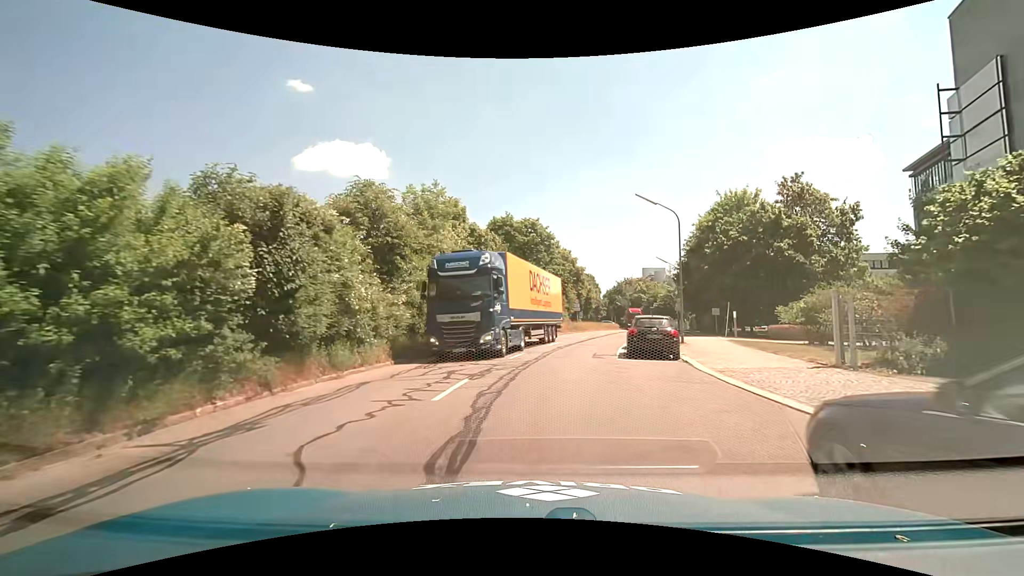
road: tertiary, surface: asphalt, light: Day
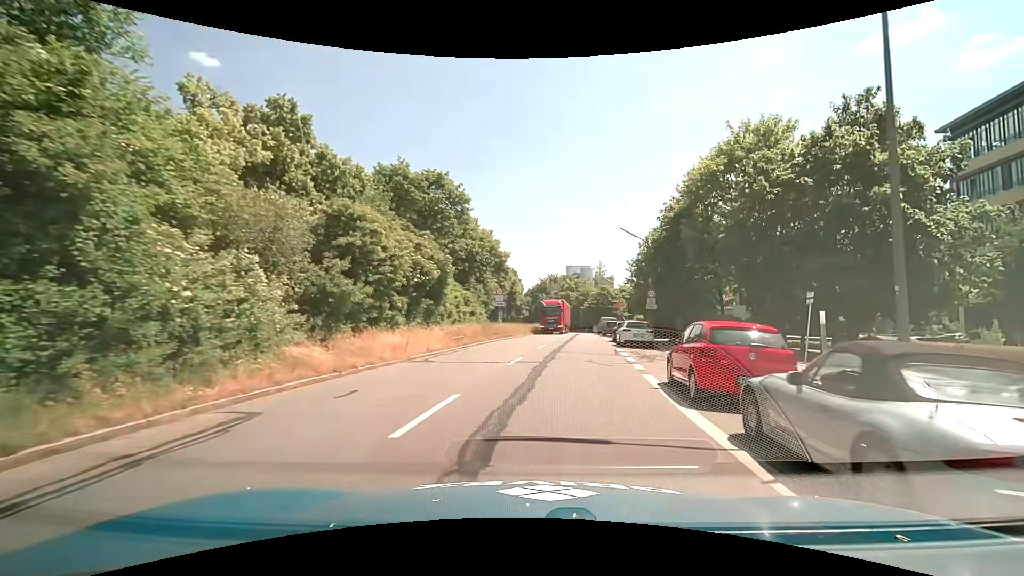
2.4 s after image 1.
(+1.3, +20.5) m; +9°
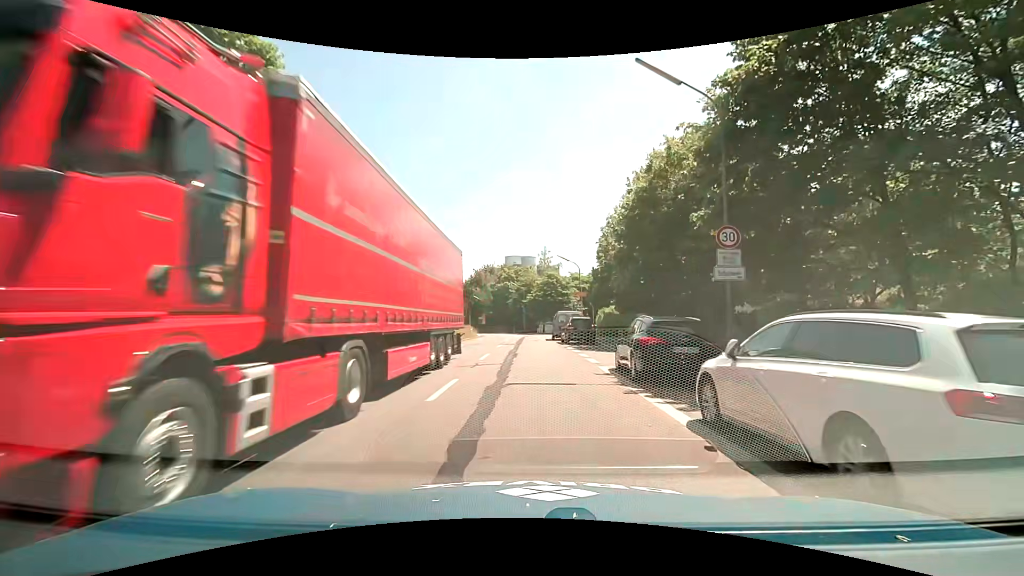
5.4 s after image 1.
(+2.3, +24.2) m; +7°
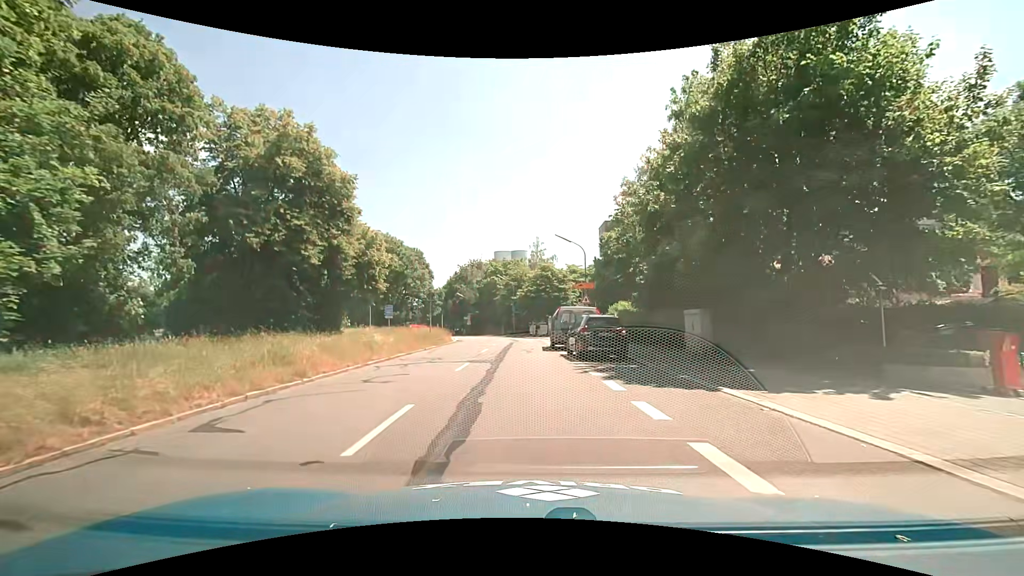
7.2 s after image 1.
(+0.1, +12.1) m; 0°
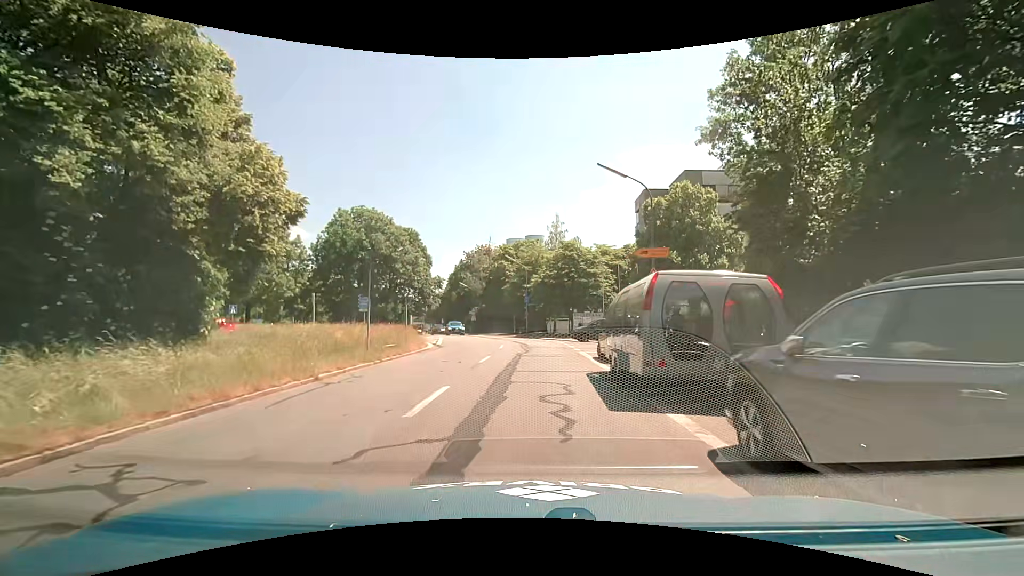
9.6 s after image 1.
(-0.1, +16.5) m; -1°
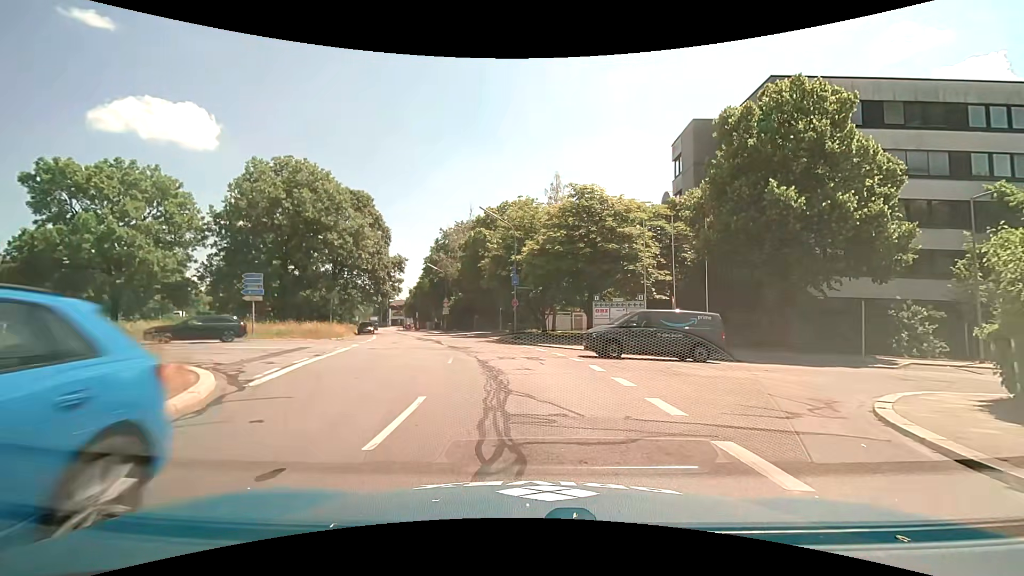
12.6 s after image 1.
(+0.1, +19.7) m; 0°
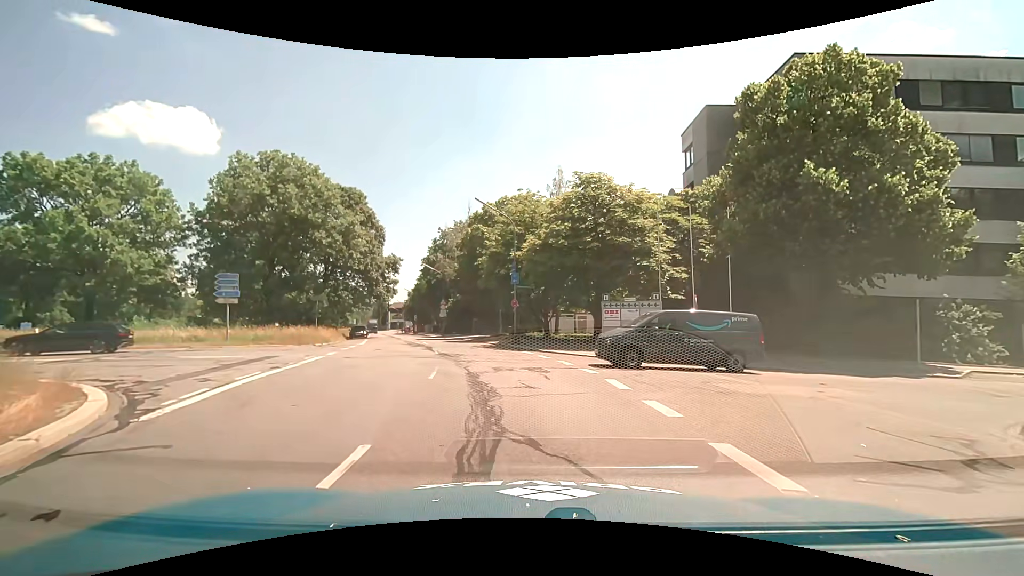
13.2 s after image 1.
(+0.1, +3.0) m; +1°
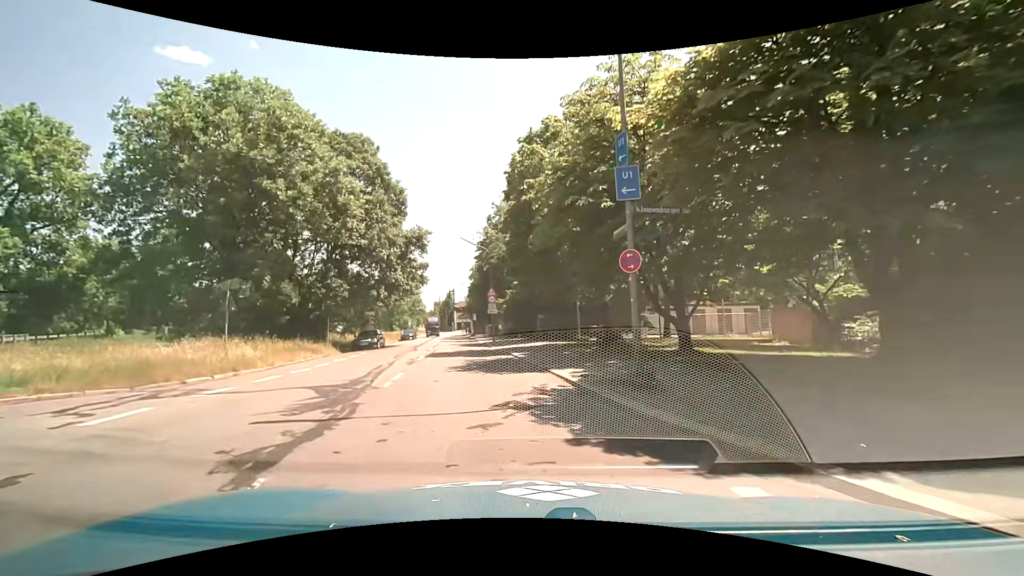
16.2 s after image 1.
(-1.1, +19.5) m; -9°
(-1, +10) (-2, +20) (-3, +30) (-5, +40) (-7, +49) (-9, +59) (-10, +69) (-12, +79) (-14, +89) (-15, +99) m
